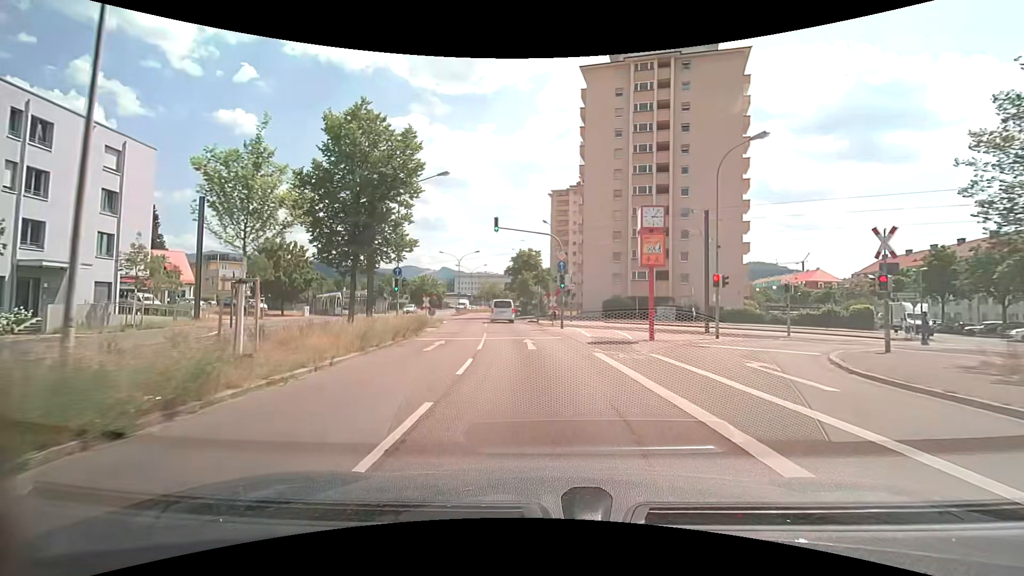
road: secondary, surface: asphalt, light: Day
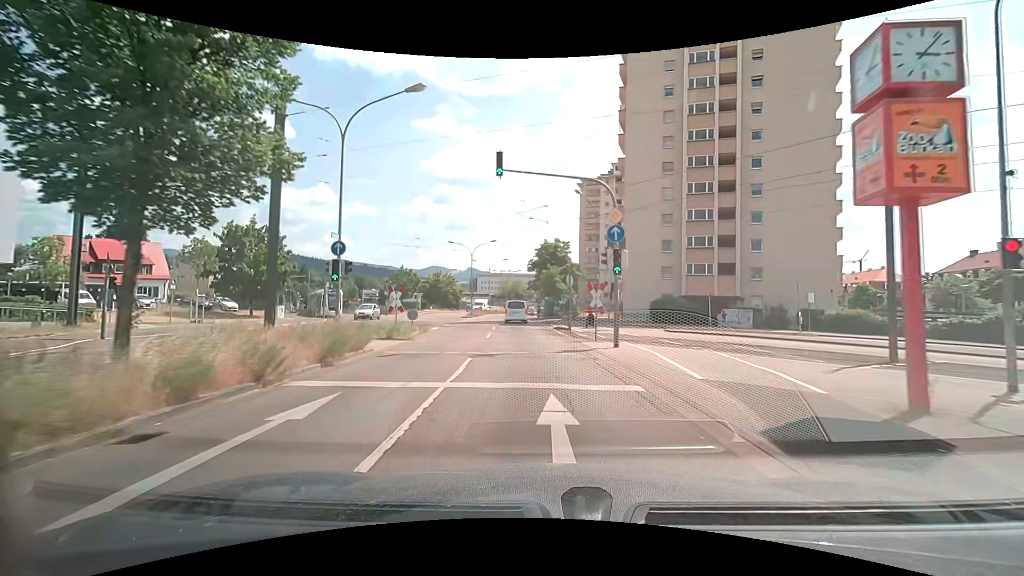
(-0.3, +13.0) m; -3°
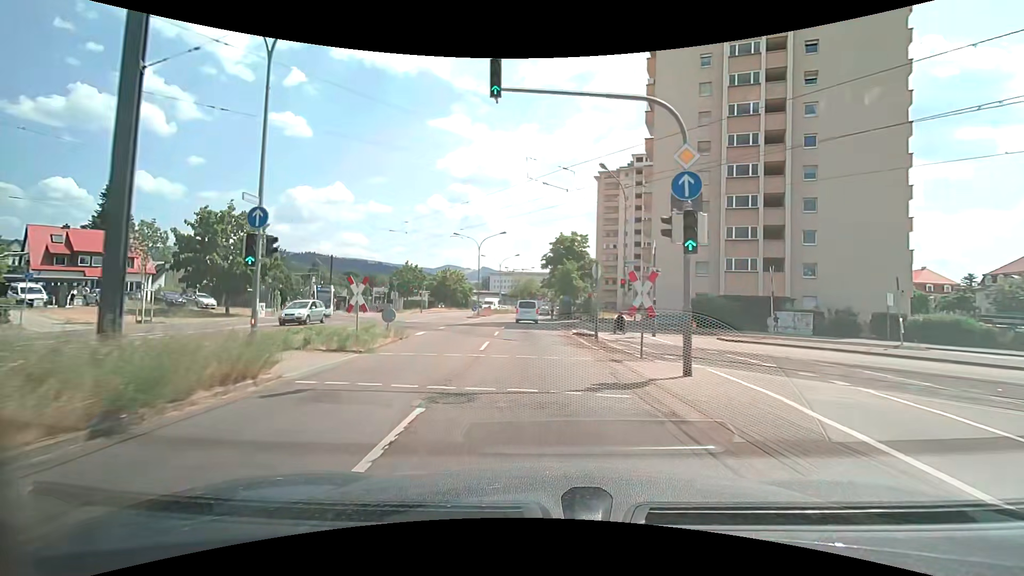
(-0.1, +6.6) m; -1°
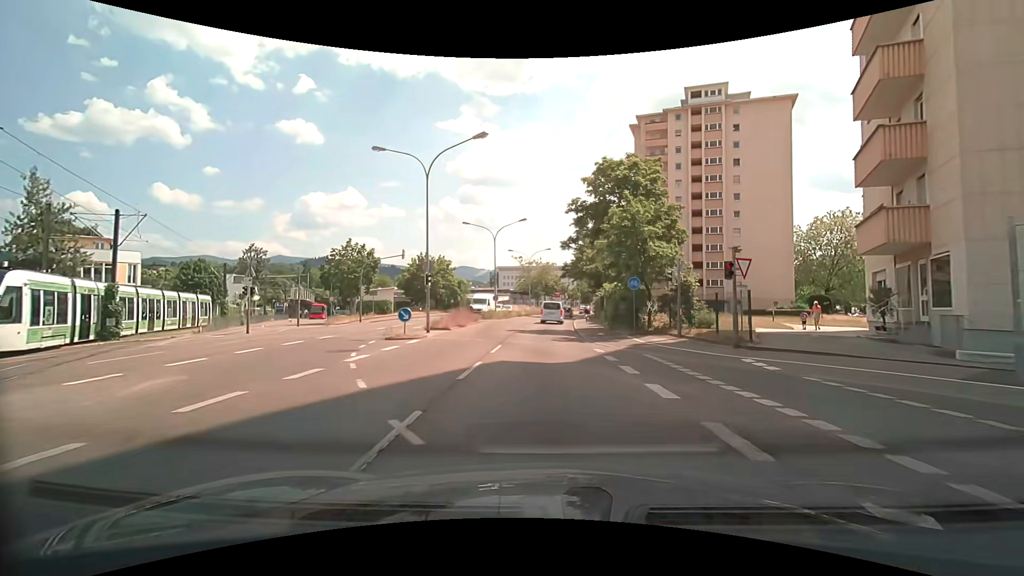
(-1.1, +33.1) m; -2°
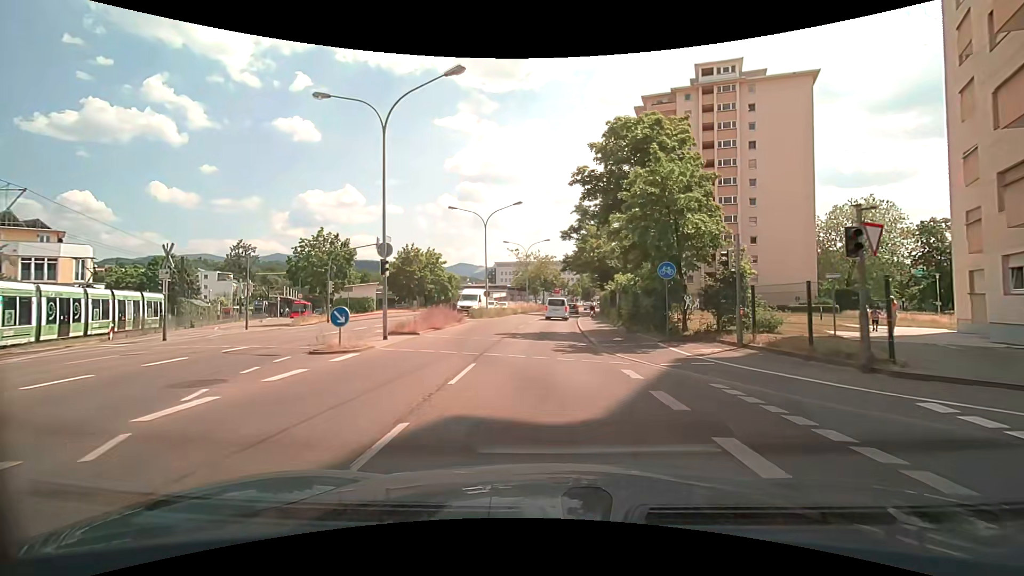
(0.0, +6.7) m; 0°
